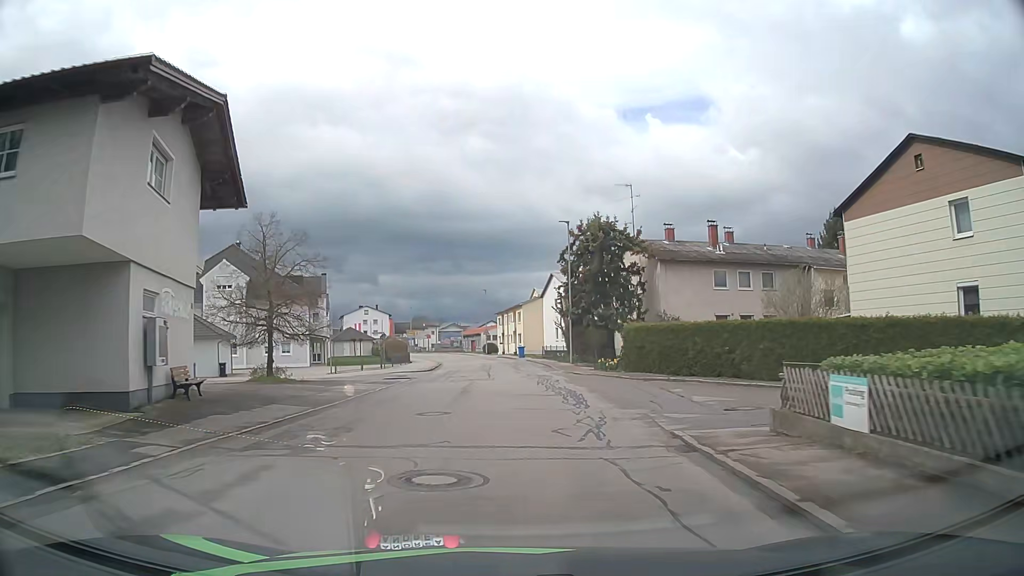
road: unclassified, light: Day
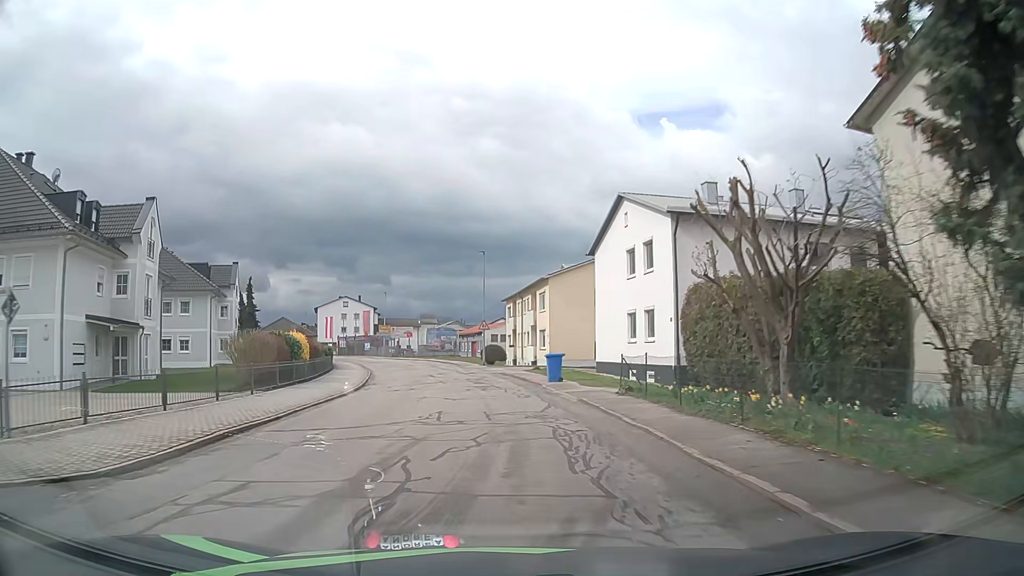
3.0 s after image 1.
(+0.3, +37.0) m; -1°
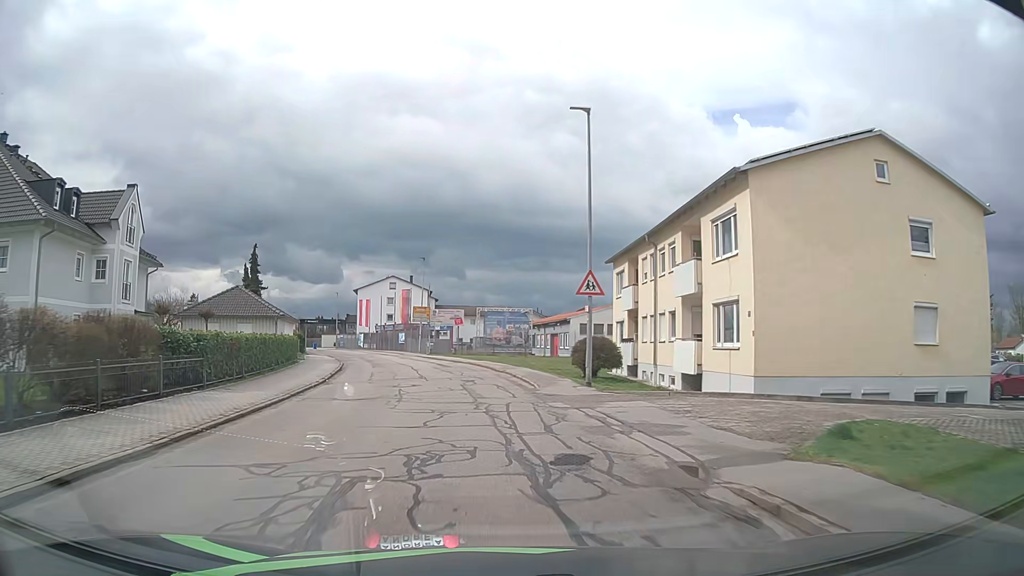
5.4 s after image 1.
(-1.4, +29.2) m; -6°
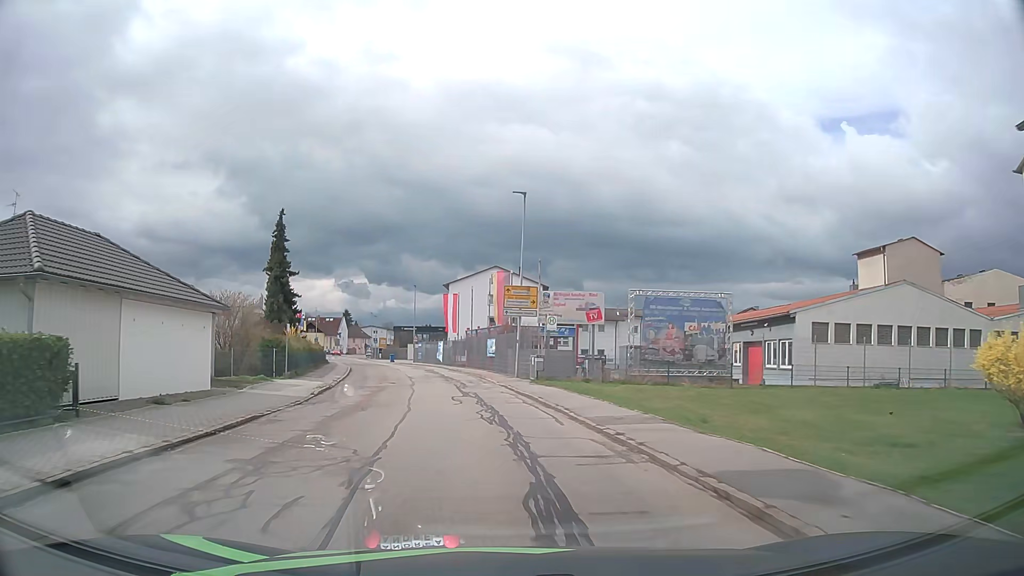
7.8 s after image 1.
(-2.4, +29.0) m; -10°
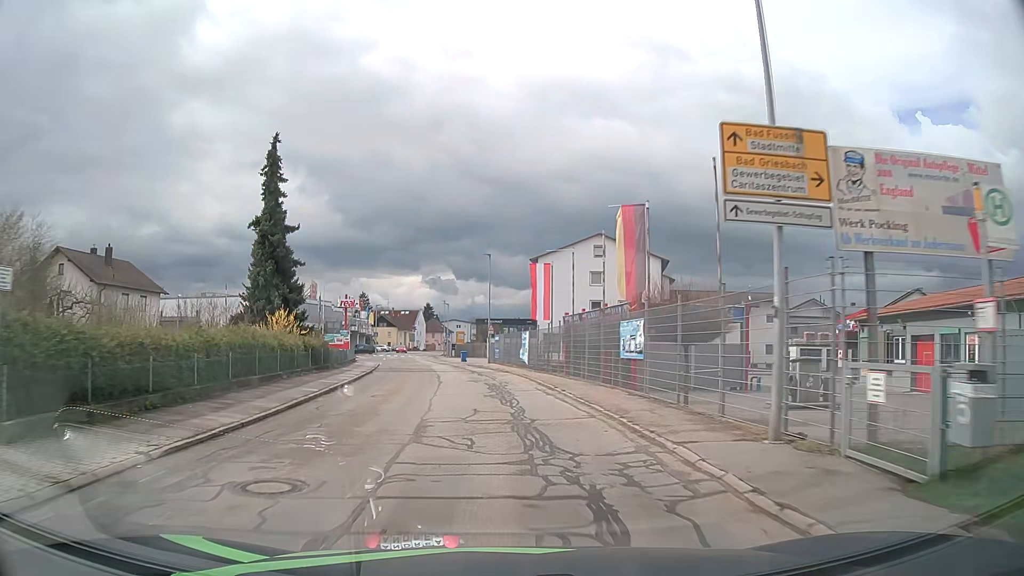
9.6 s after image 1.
(-1.6, +21.8) m; -8°
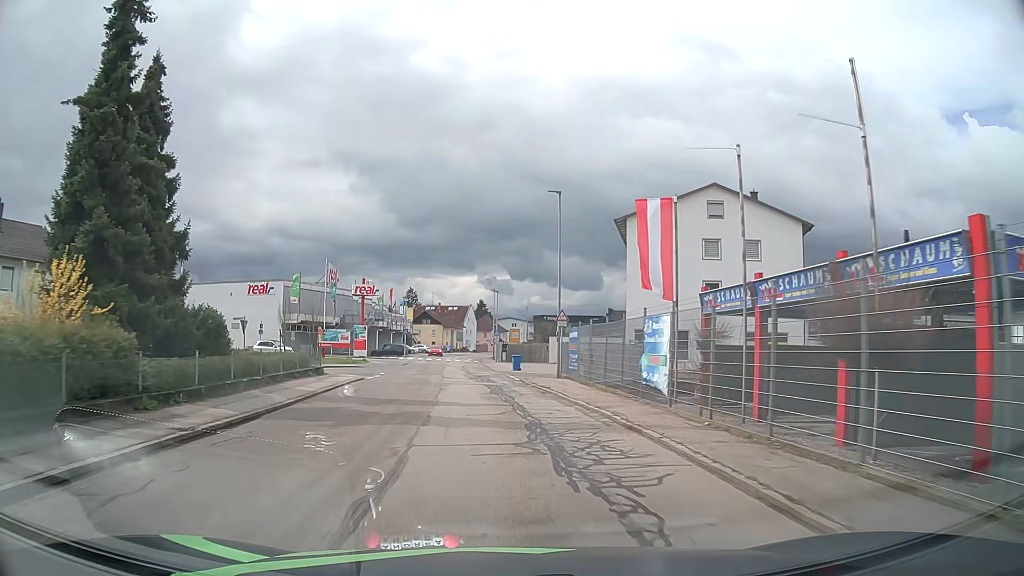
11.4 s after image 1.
(-1.0, +22.0) m; -4°
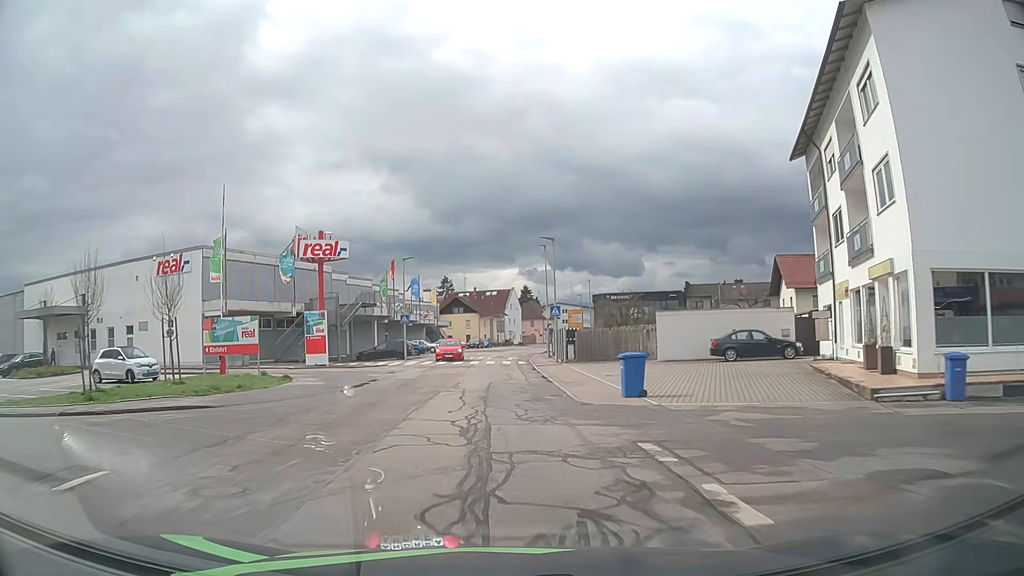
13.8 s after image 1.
(-1.2, +29.7) m; -5°
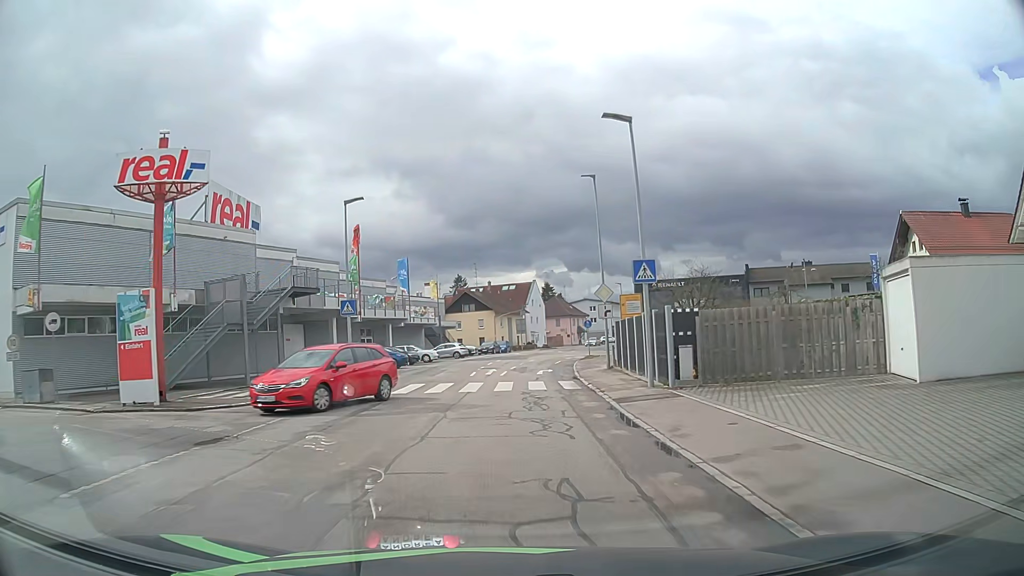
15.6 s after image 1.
(-0.1, +21.4) m; -1°
(0, +10) (0, +20) (0, +30) (0, +40) (+1, +50) (+4, +59) (+8, +69) (+9, +79) (+11, +89) (+14, +98) m
